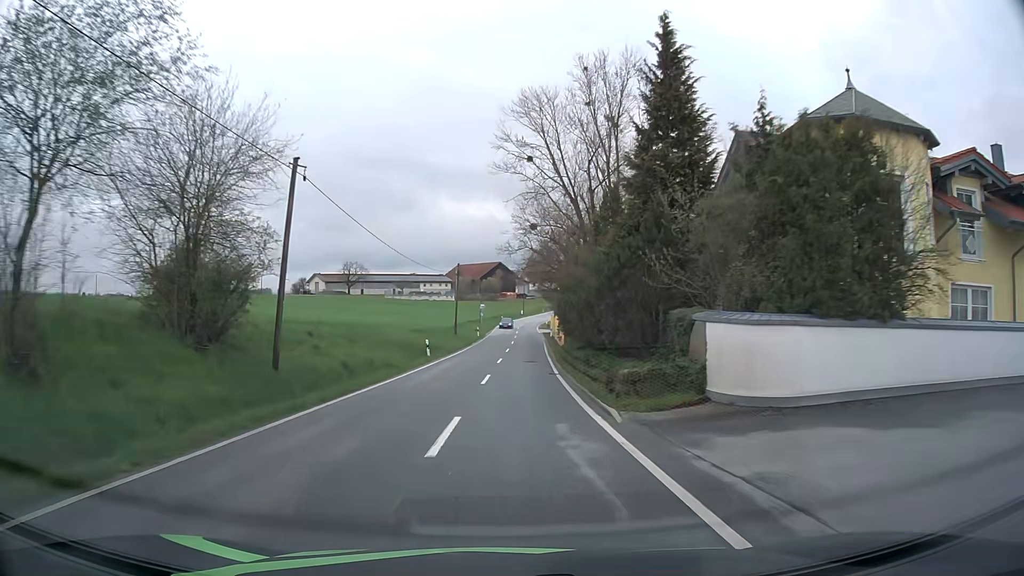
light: Day
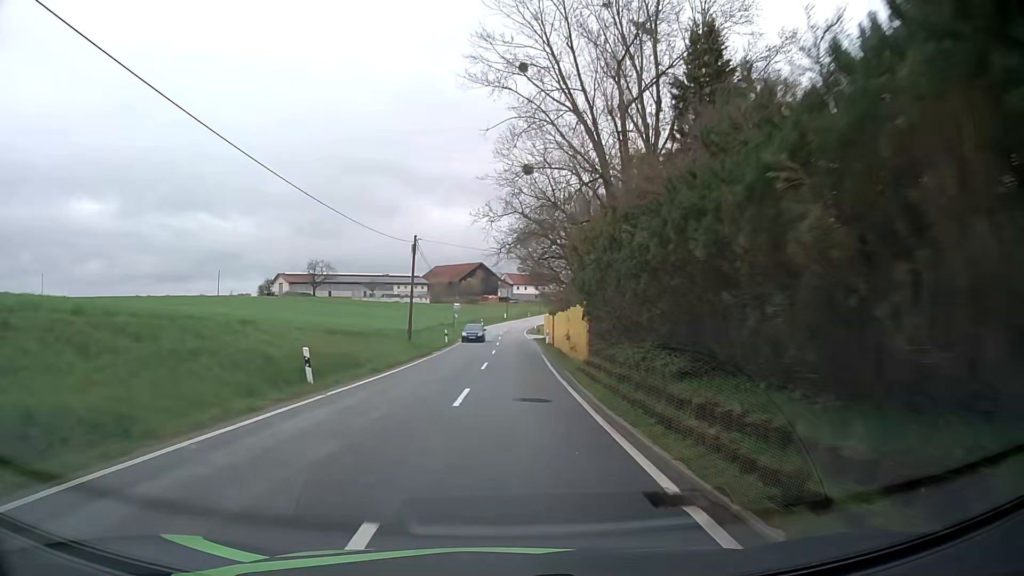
(+0.3, +19.1) m; +2°
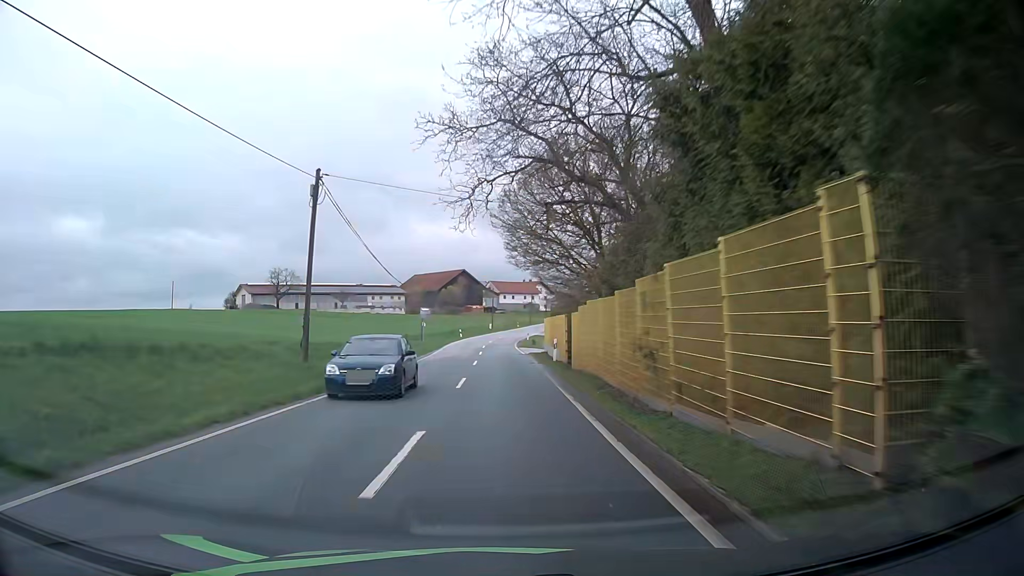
(+0.2, +19.0) m; +2°
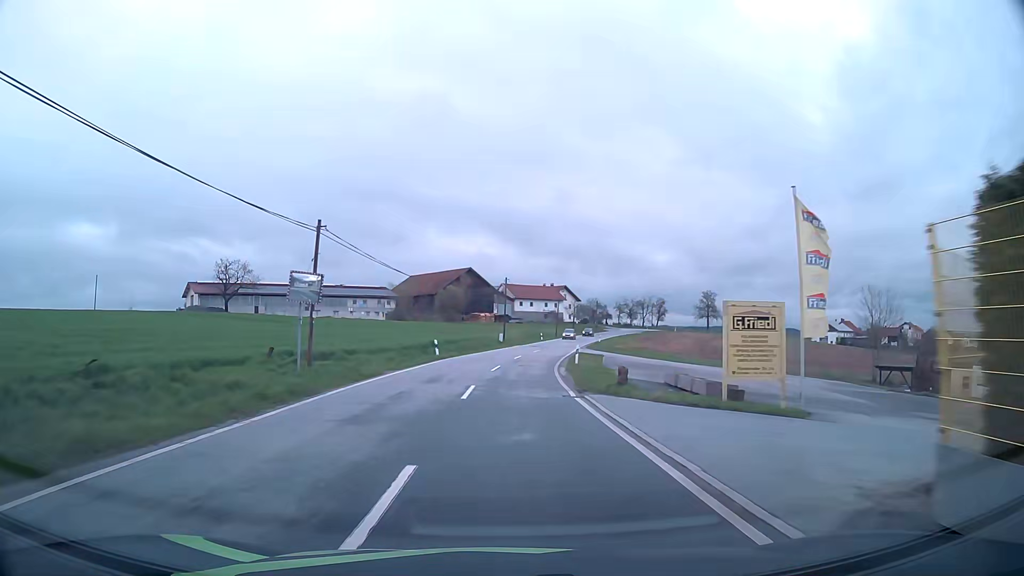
(-0.8, +38.7) m; -1°
(0, +10) (0, +20) (+1, +30) (+2, +40) (+3, +50) (+4, +60) (+6, +70) (+8, +79) (+9, +89) (+11, +99) m
